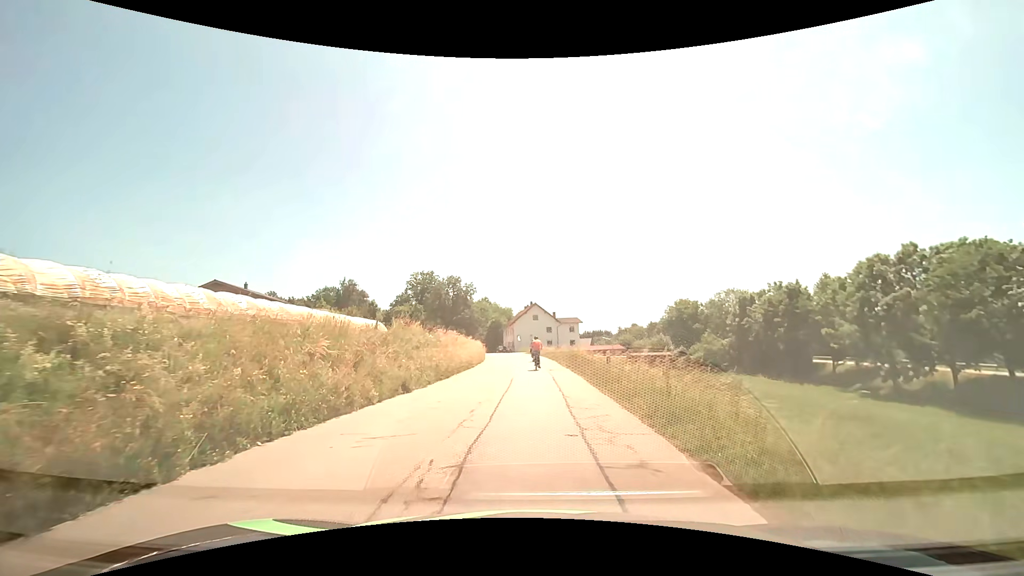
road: tertiary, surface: asphalt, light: Day
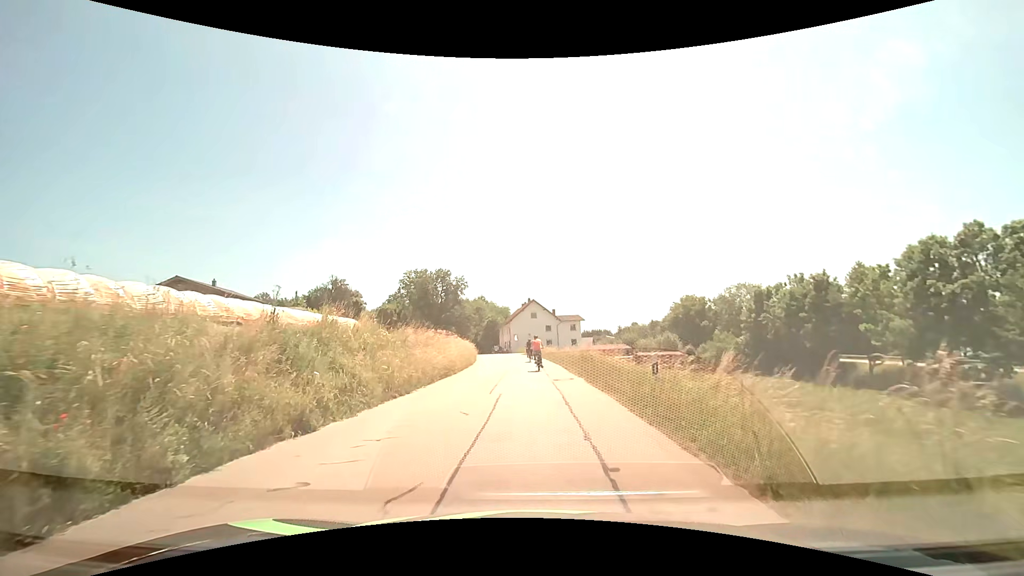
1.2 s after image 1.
(0.0, +7.4) m; 0°
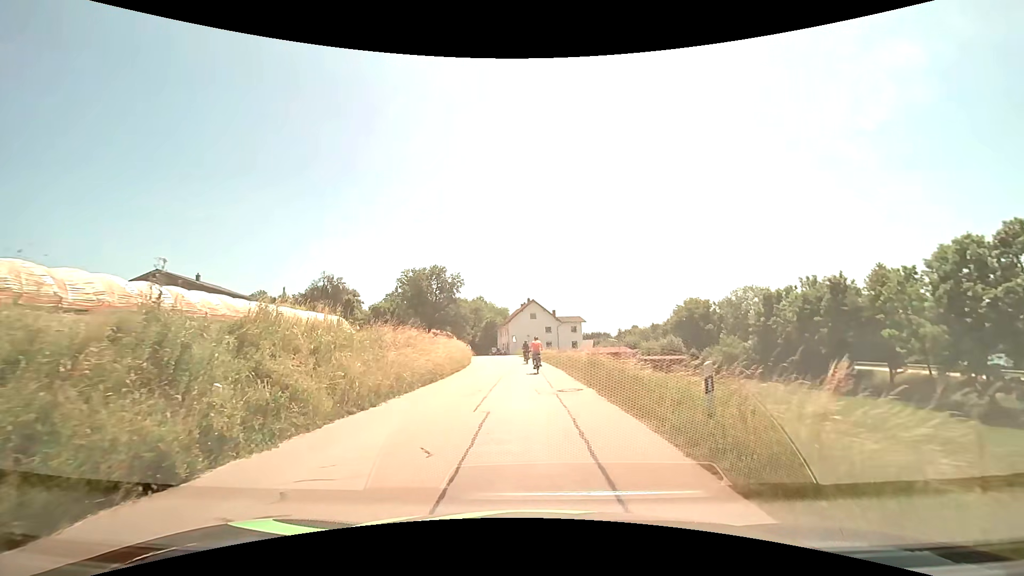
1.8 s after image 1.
(0.0, +3.5) m; -1°
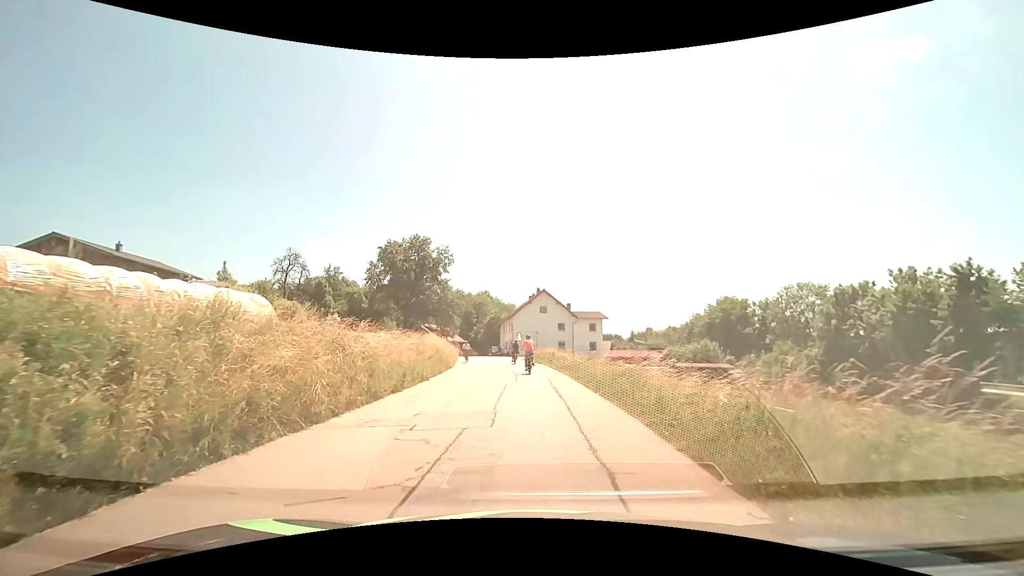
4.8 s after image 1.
(+0.1, +15.7) m; +1°
(0, +10) (-1, +20) (-1, +30) (-2, +40) (-4, +50) (-6, +60) (-8, +69) (-10, +79) (-11, +89) (-12, +99) m
